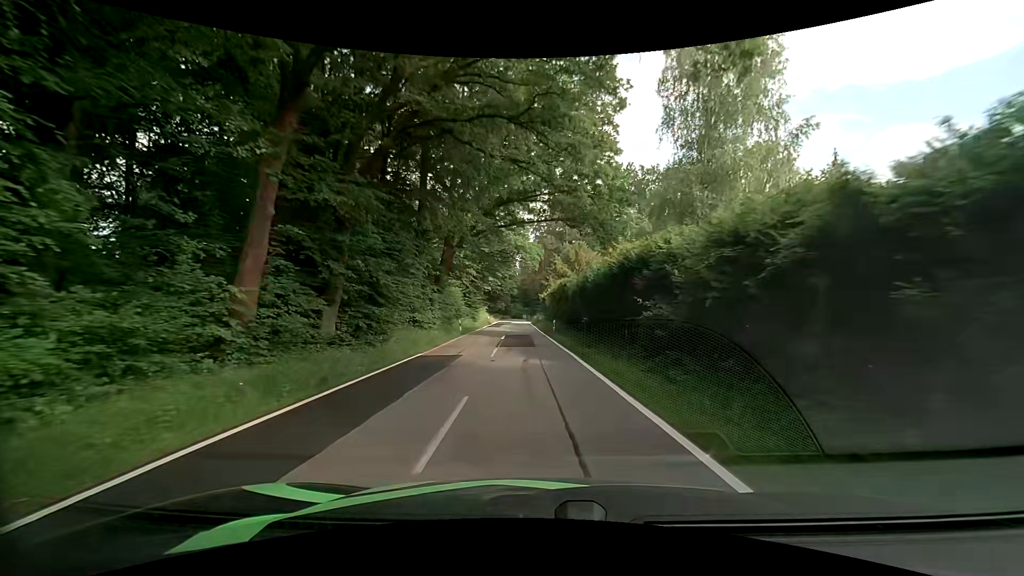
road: tertiary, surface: asphalt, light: Day
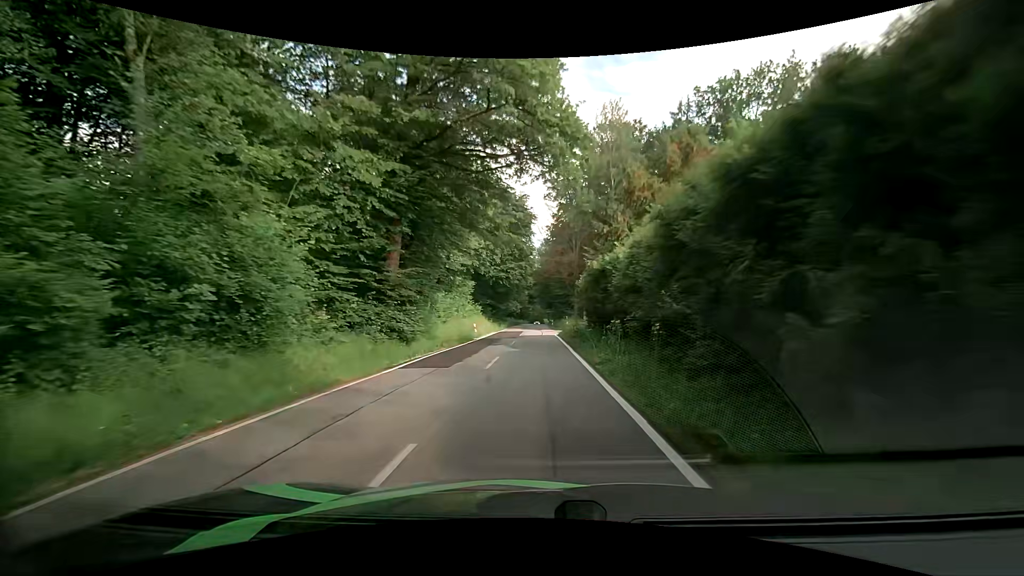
(-0.5, +38.2) m; -2°
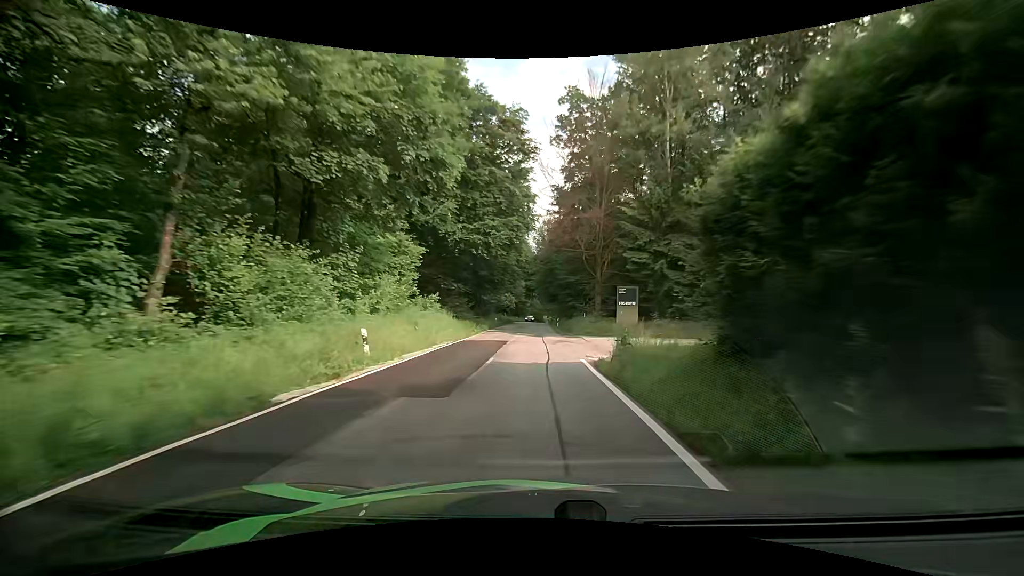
(-0.1, +25.1) m; -1°
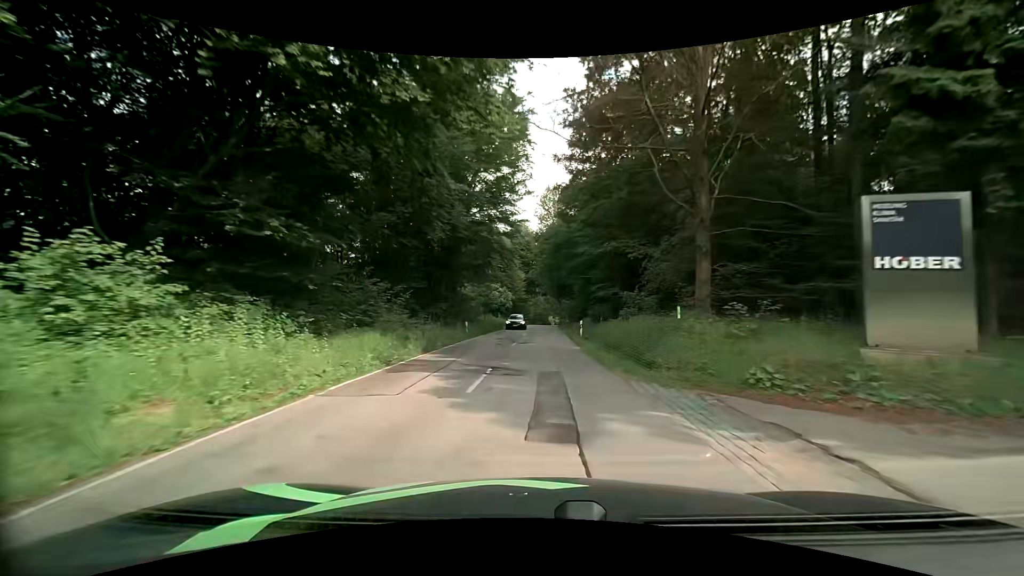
(+0.2, +25.6) m; 0°
(0, +10) (0, +20) (0, +30) (0, +40) (+1, +50) (+1, +60) (+1, +70) (+2, +80) (+2, +90) (+3, +100) m
